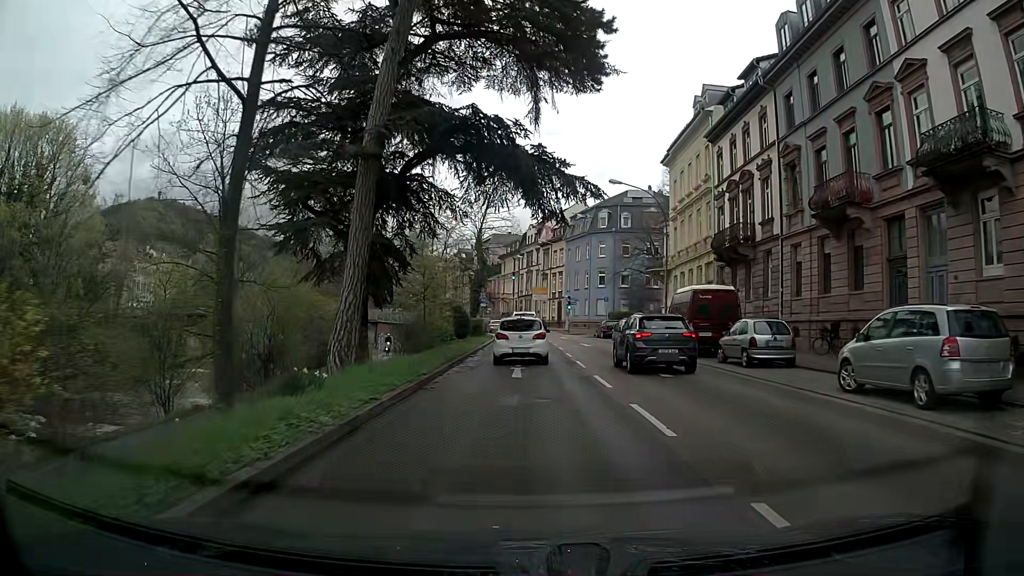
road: primary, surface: asphalt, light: Day
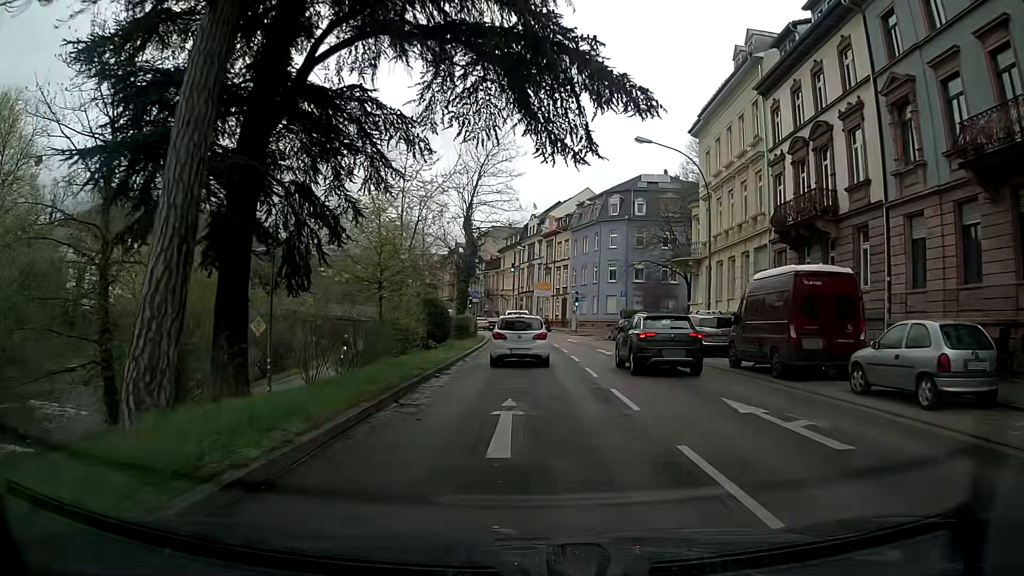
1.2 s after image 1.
(-0.1, +9.6) m; 0°
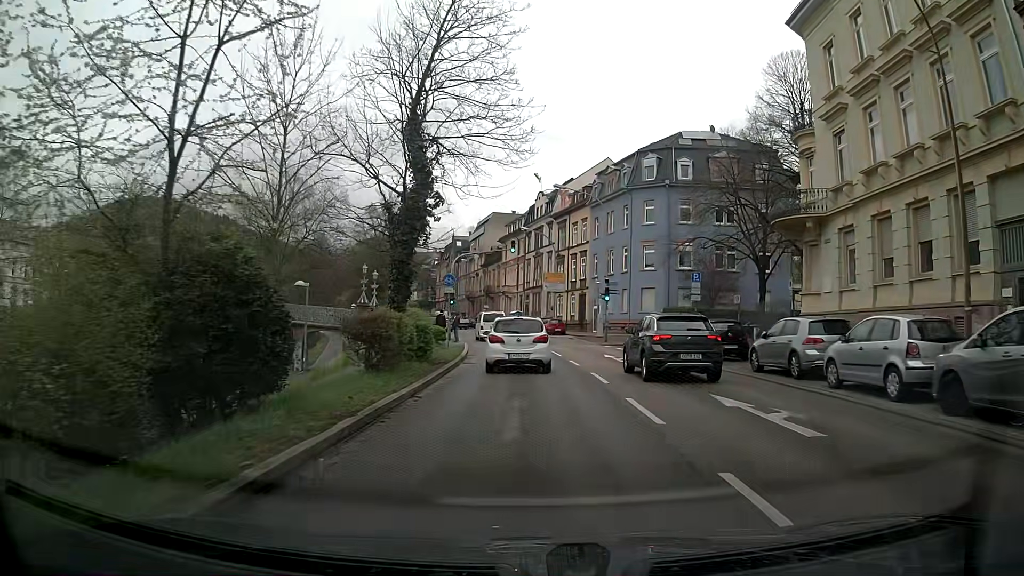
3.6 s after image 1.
(-0.1, +19.4) m; +1°
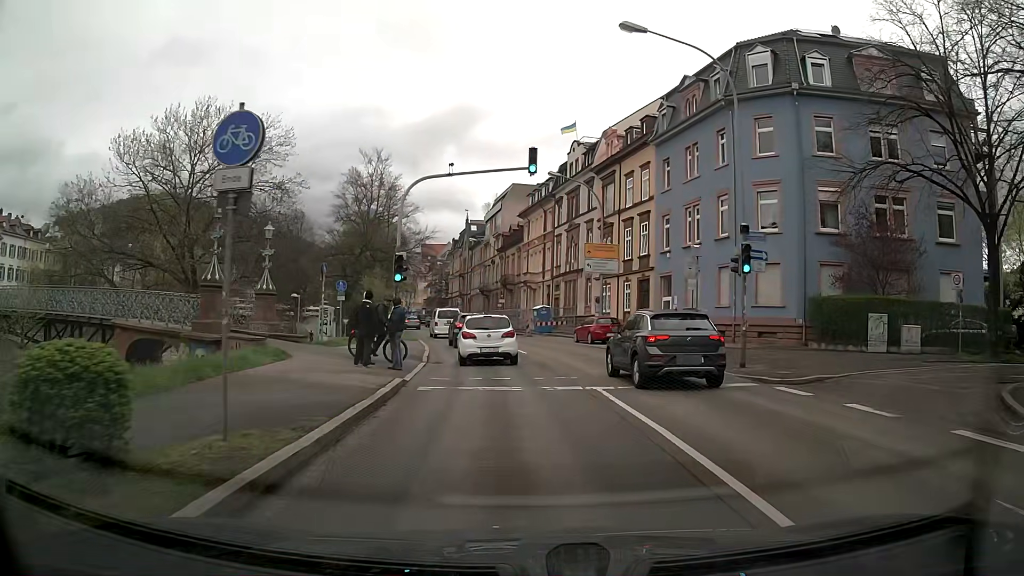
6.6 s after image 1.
(-0.9, +23.6) m; -4°
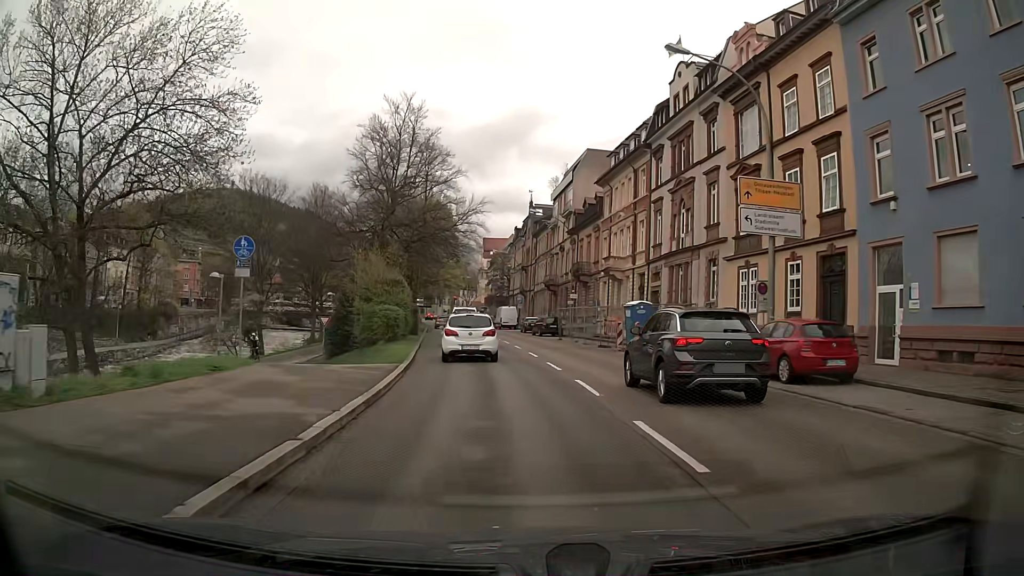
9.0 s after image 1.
(-0.9, +20.0) m; -6°
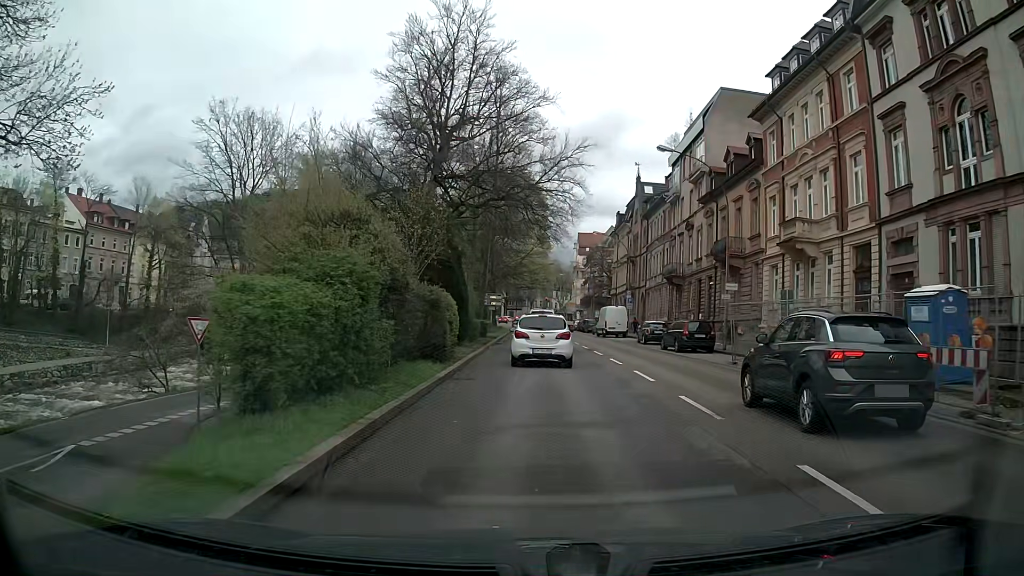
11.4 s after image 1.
(-1.3, +20.3) m; -8°
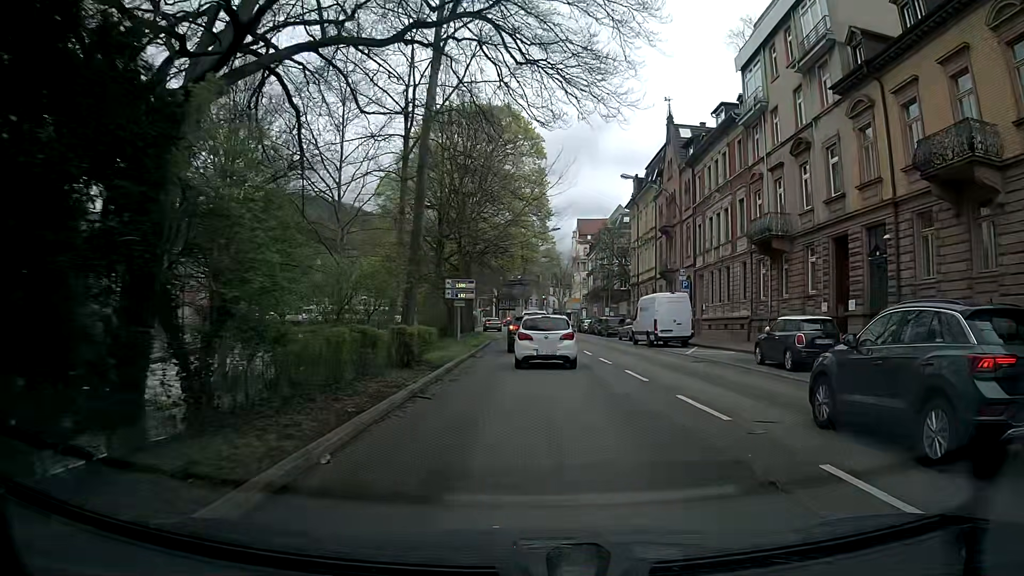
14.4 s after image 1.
(+0.4, +24.3) m; +1°
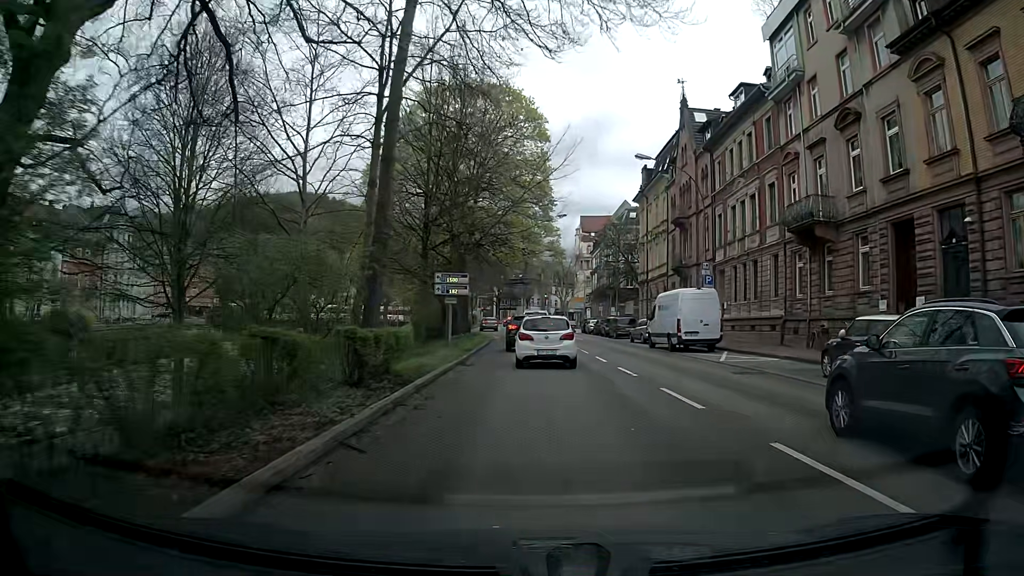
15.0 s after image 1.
(0.0, +4.8) m; -1°
